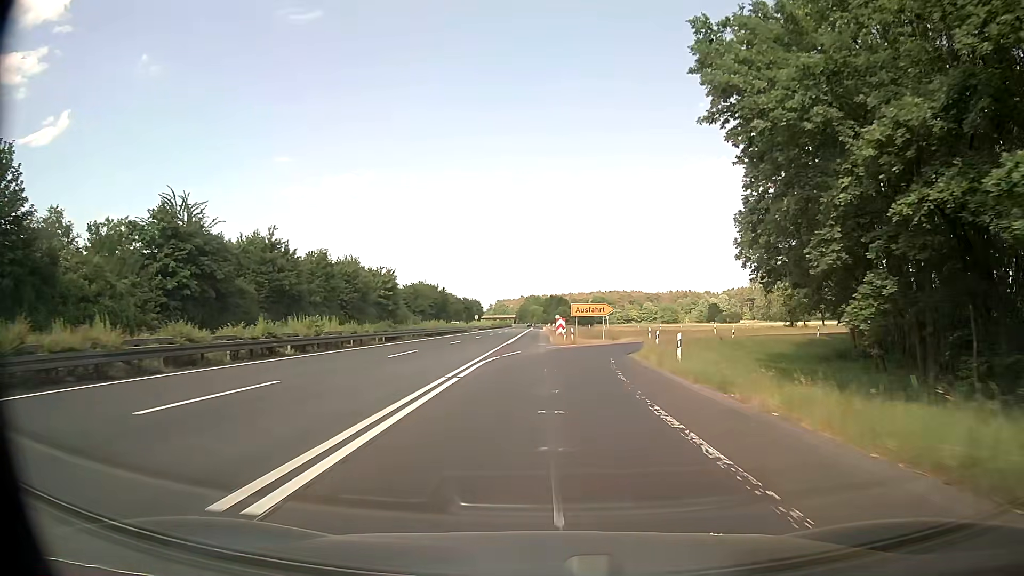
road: trunk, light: Day
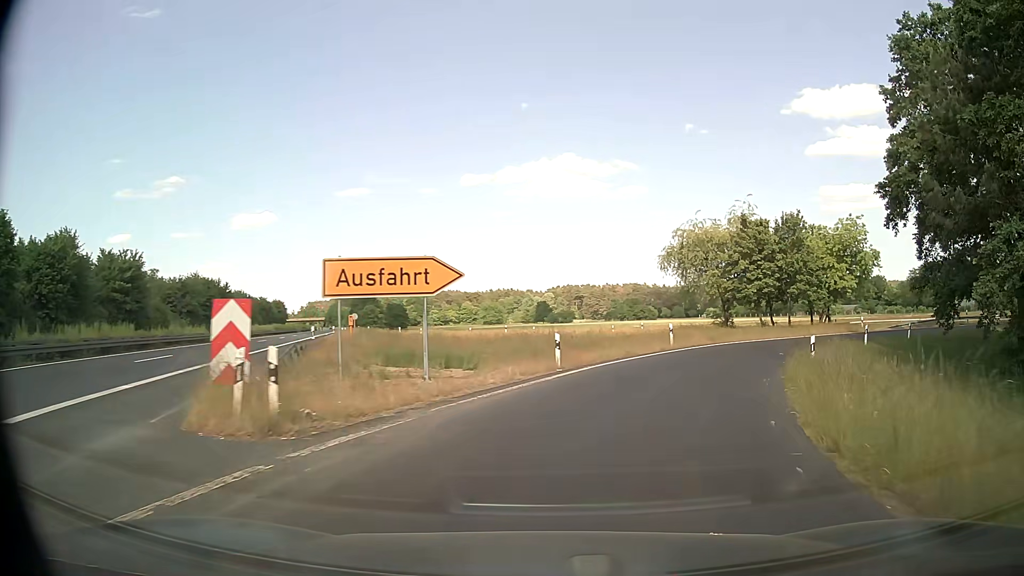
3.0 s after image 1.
(+2.3, +36.1) m; +15°
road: trunk_link
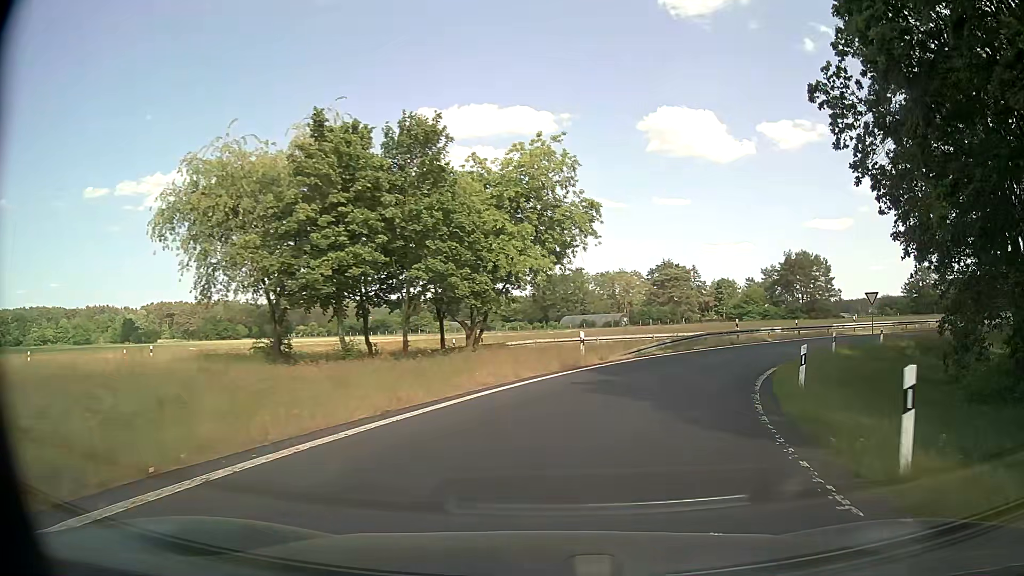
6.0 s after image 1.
(+9.0, +28.5) m; +34°
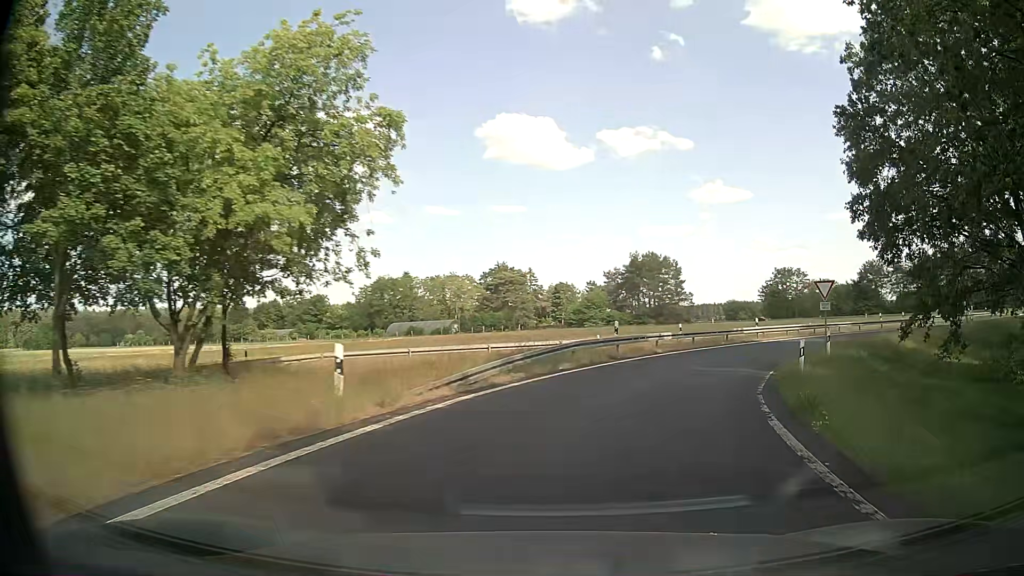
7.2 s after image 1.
(+1.4, +12.7) m; +14°
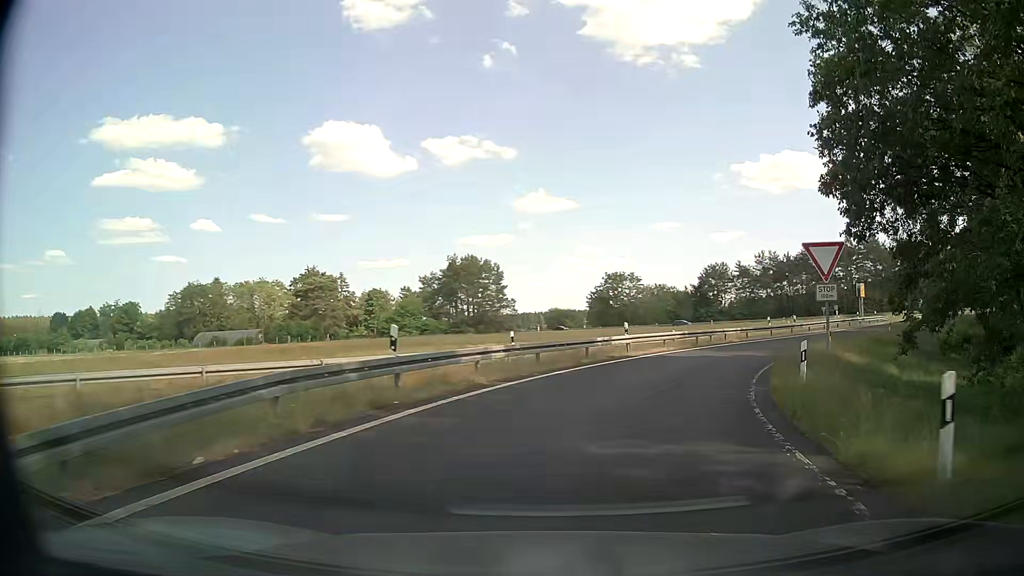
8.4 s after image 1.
(+1.8, +13.0) m; +15°
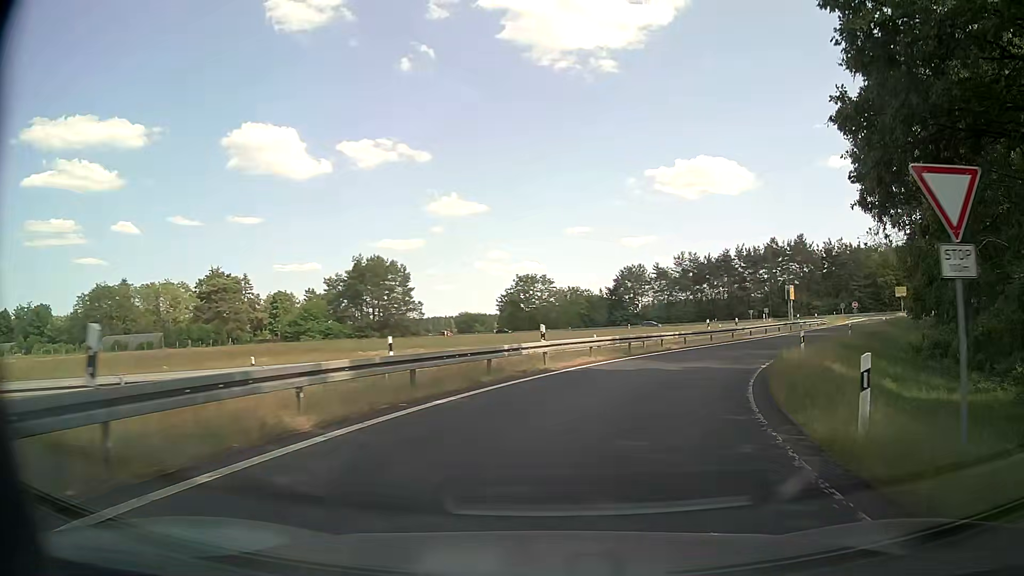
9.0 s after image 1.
(+0.5, +6.8) m; +8°
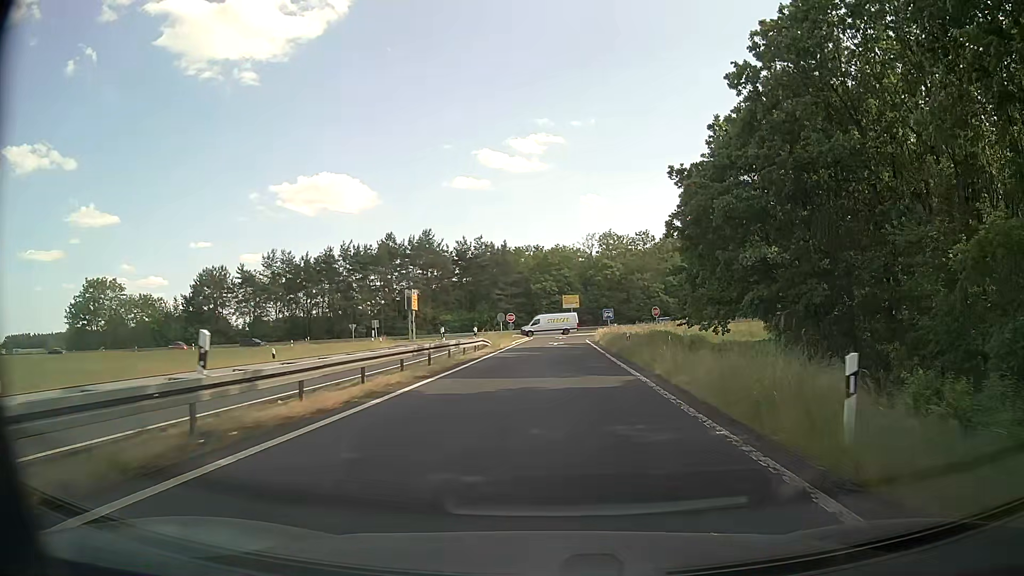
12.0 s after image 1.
(+10.6, +32.9) m; +33°
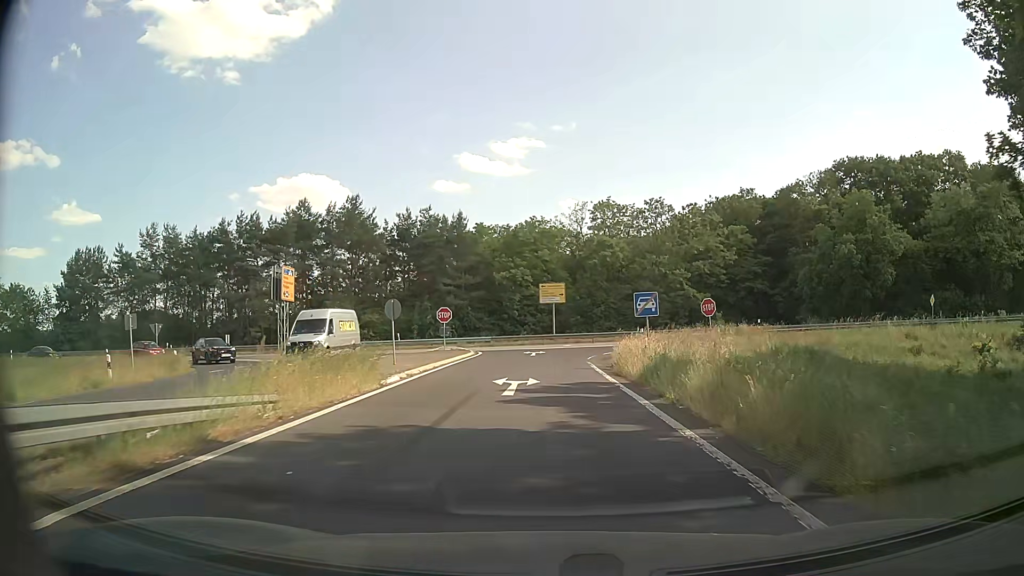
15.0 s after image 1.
(+1.3, +33.3) m; +2°
(0, +10) (0, +20) (+1, +30) (+4, +39) (+12, +45) (+22, +45) (+32, +44) (+42, +42) (+52, +41) (+61, +39) m
